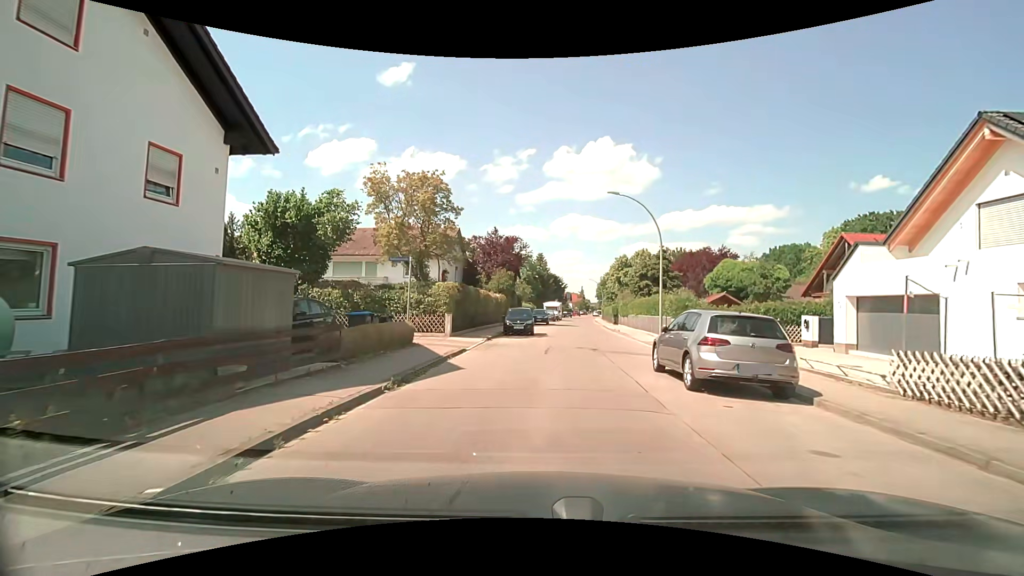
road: residential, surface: asphalt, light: Day
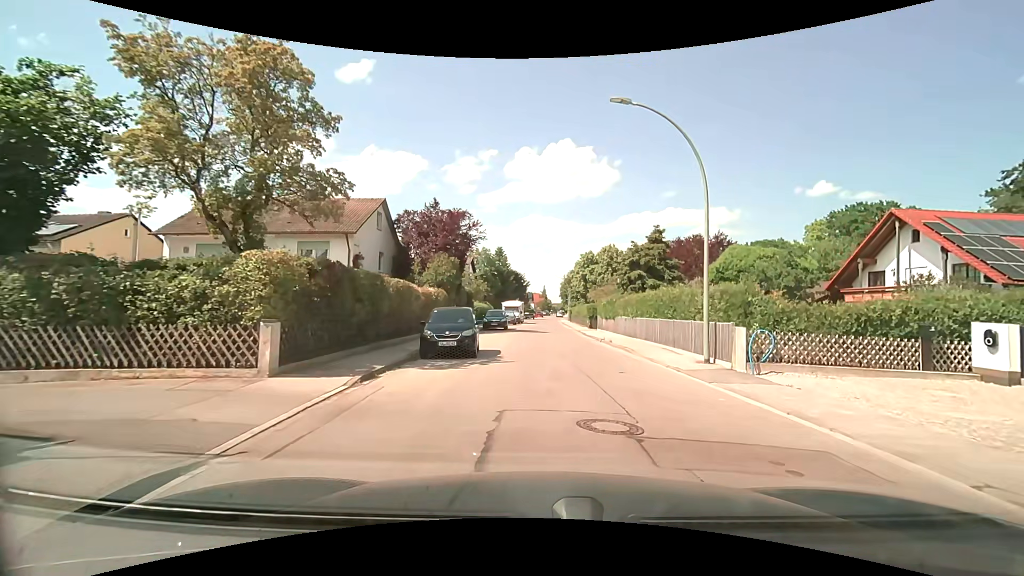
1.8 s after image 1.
(+0.2, +12.0) m; +4°
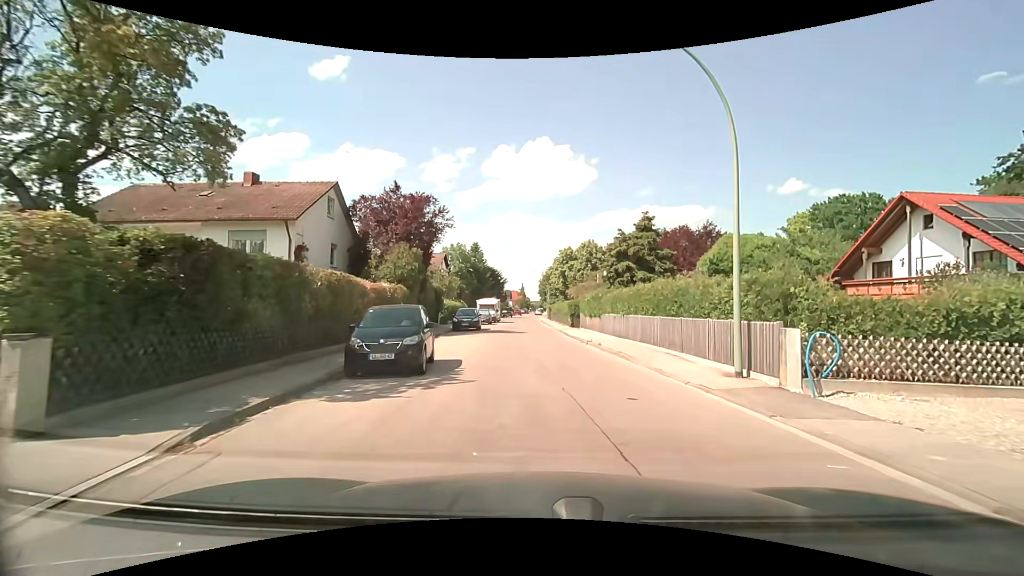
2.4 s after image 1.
(+0.1, +3.9) m; +2°
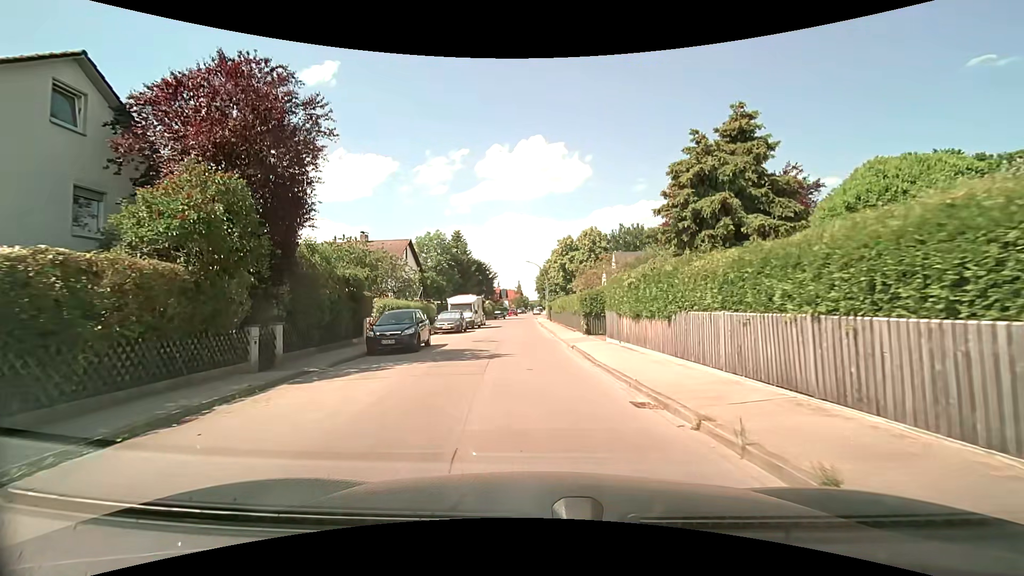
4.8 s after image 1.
(+0.5, +15.6) m; +1°
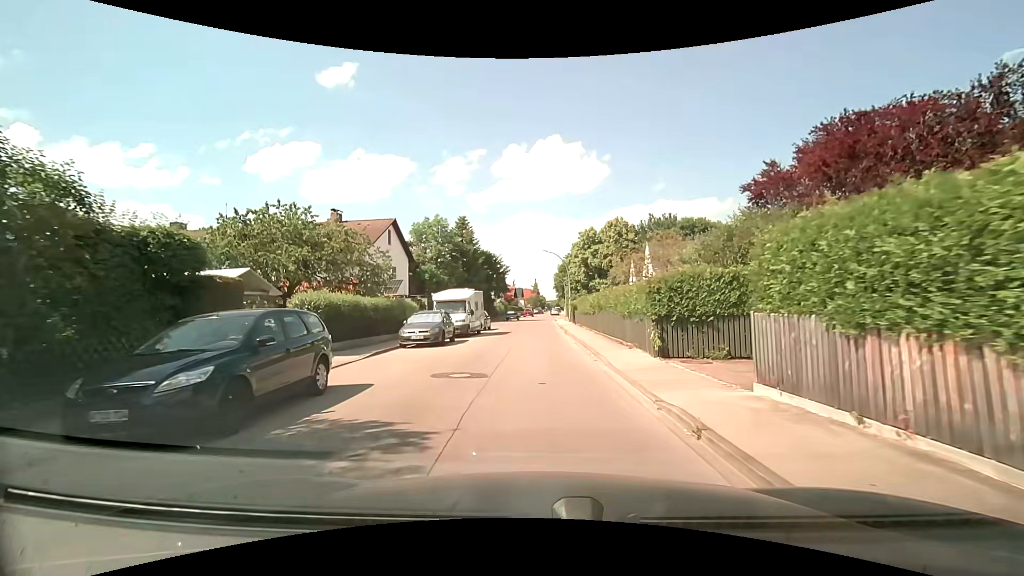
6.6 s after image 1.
(-0.3, +11.5) m; -3°
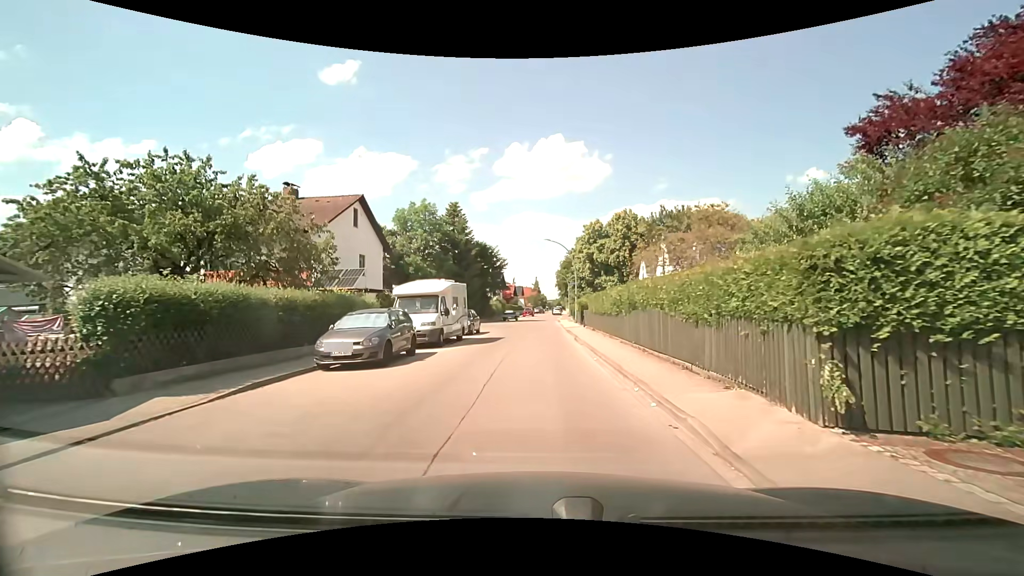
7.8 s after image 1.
(0.0, +7.6) m; +1°
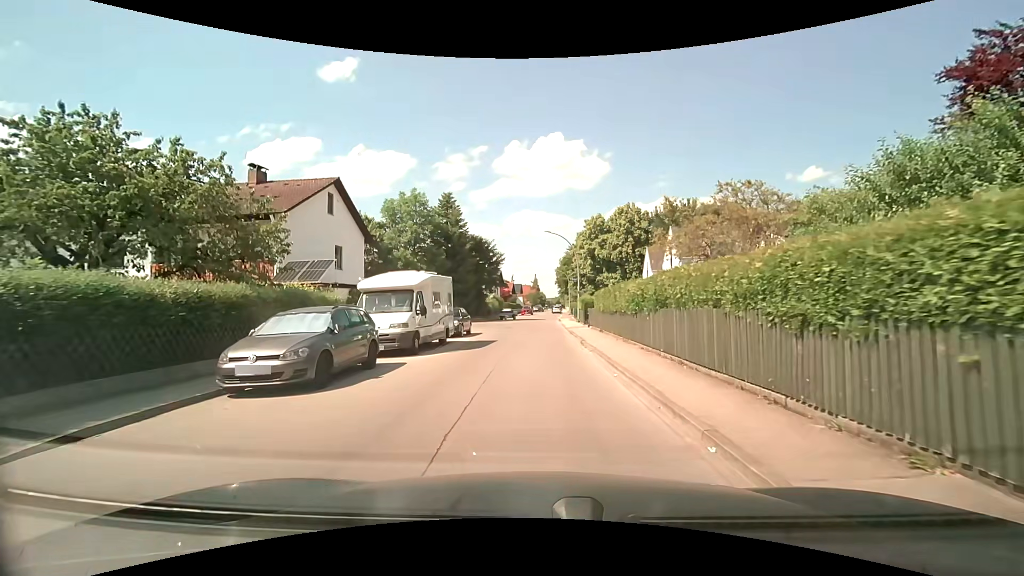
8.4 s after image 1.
(0.0, +3.7) m; 0°
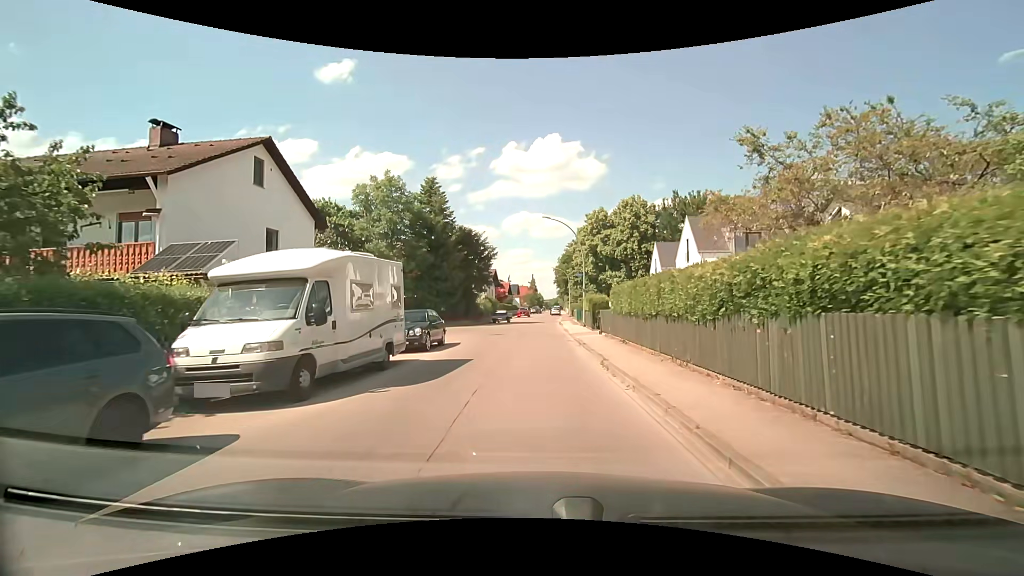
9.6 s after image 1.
(0.0, +6.9) m; 0°
(0, +10) (0, +20) (0, +30) (-6, +37) (-16, +36) (-26, +38) (-35, +41) (-45, +42) (-55, +42) (-65, +42) m
